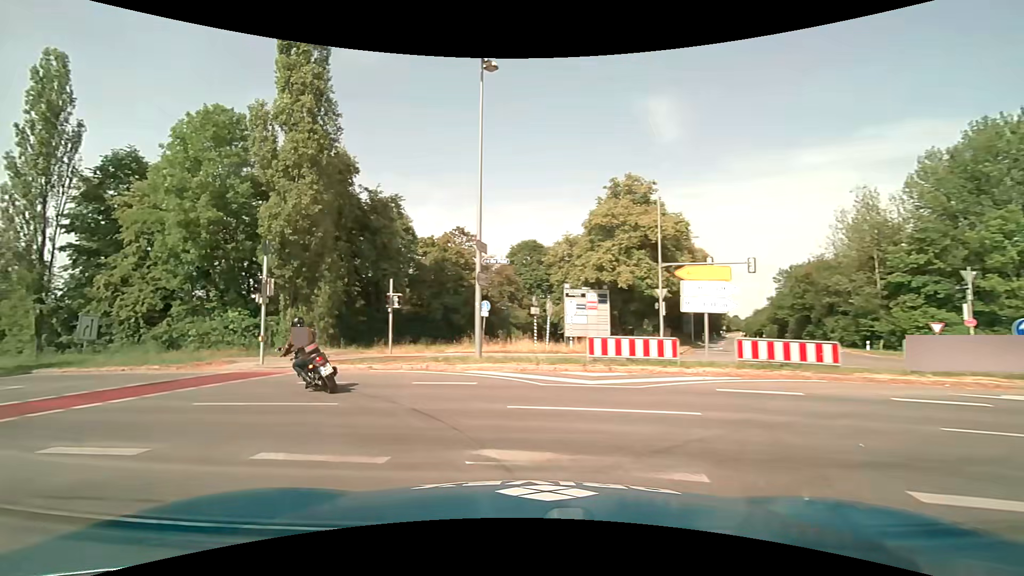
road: tertiary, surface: asphalt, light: Day
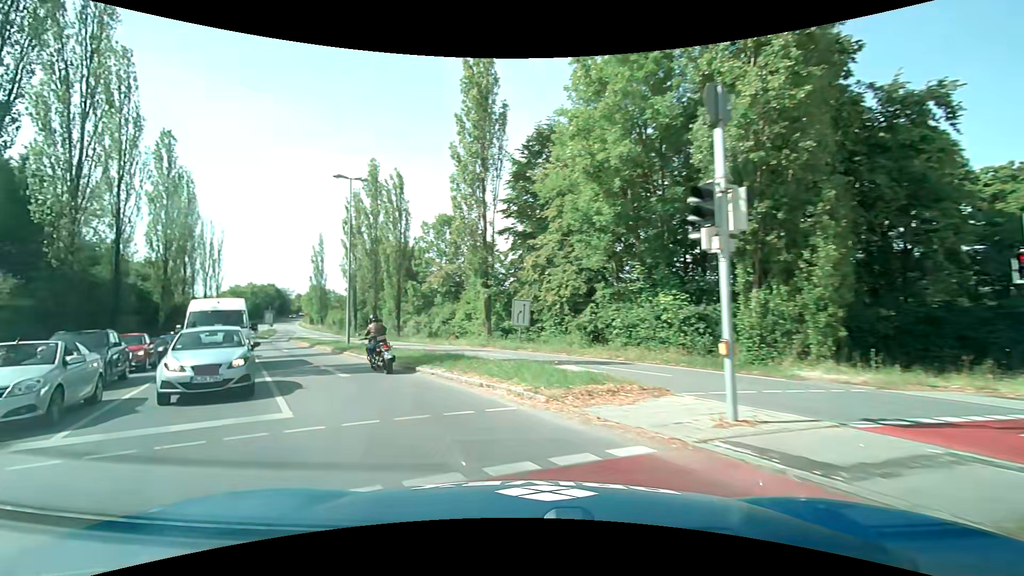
(-5.4, +12.2) m; -48°
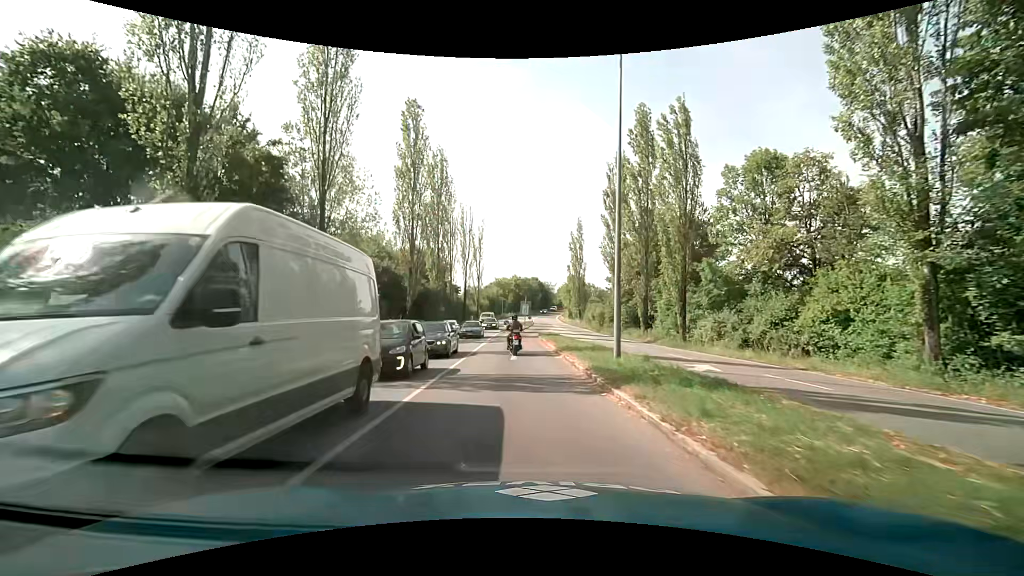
(-5.1, +15.3) m; -30°
